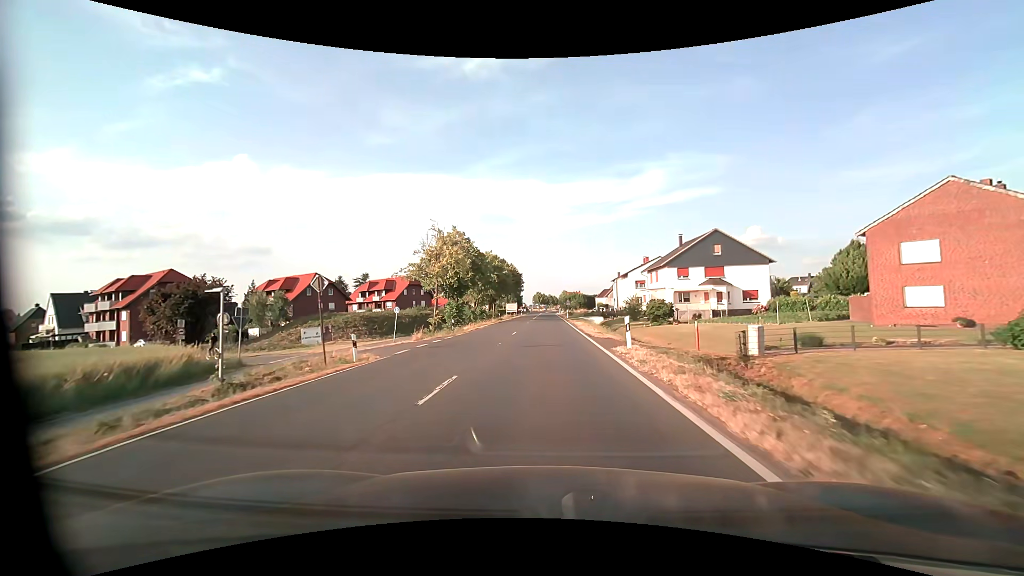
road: primary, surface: asphalt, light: Day
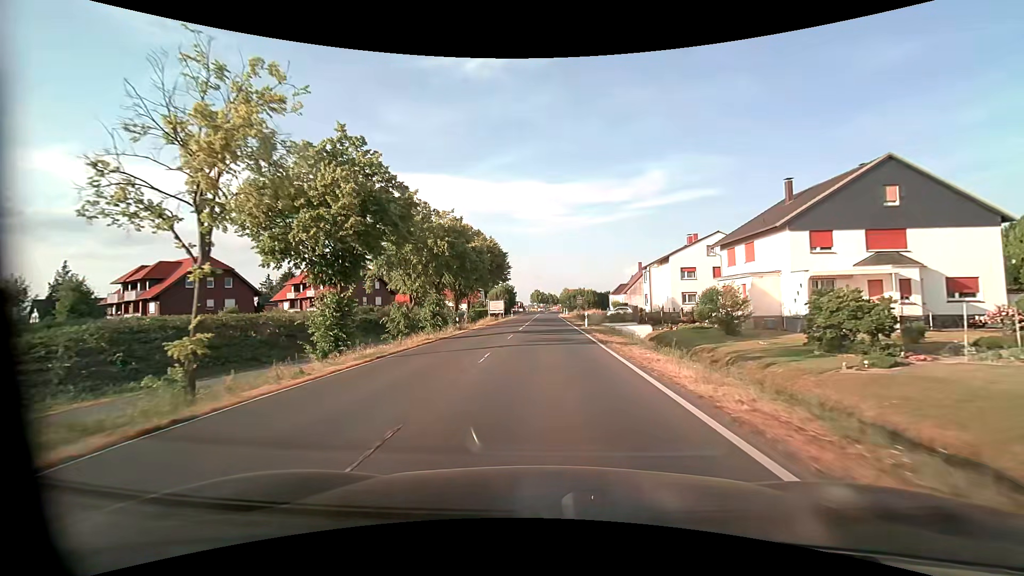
(0.0, +31.2) m; 0°
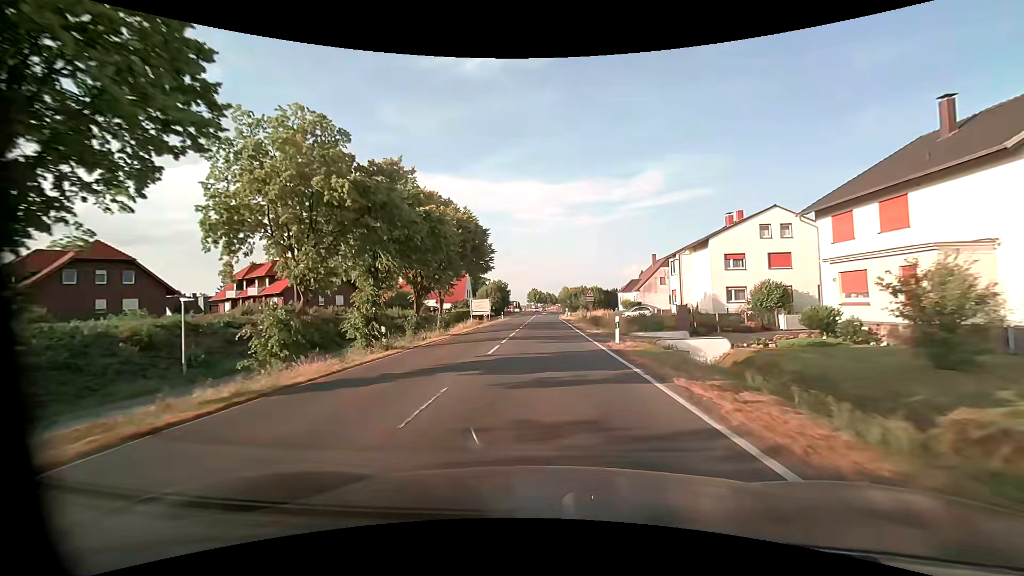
(0.0, +15.6) m; 0°
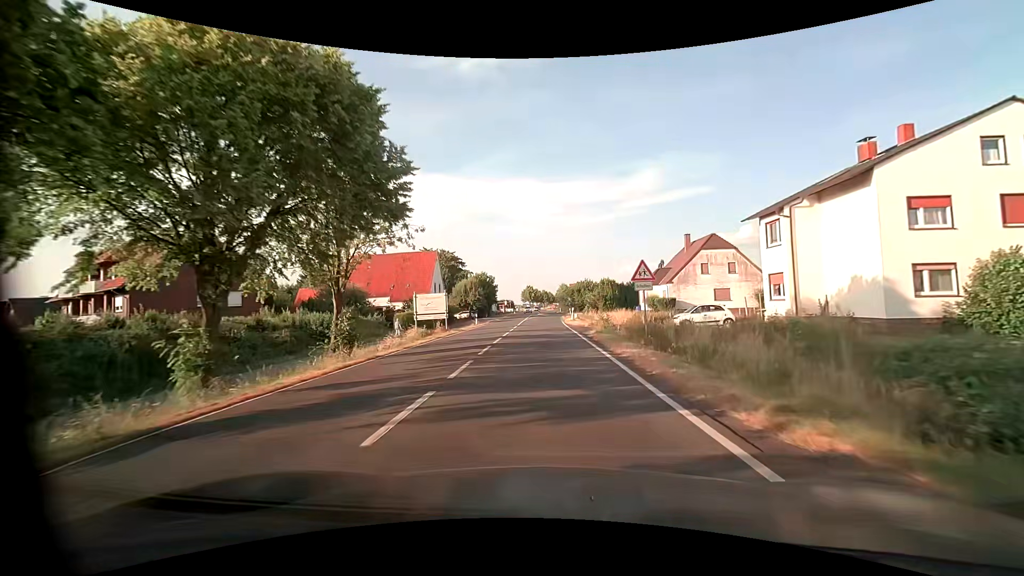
(+0.1, +23.4) m; 0°
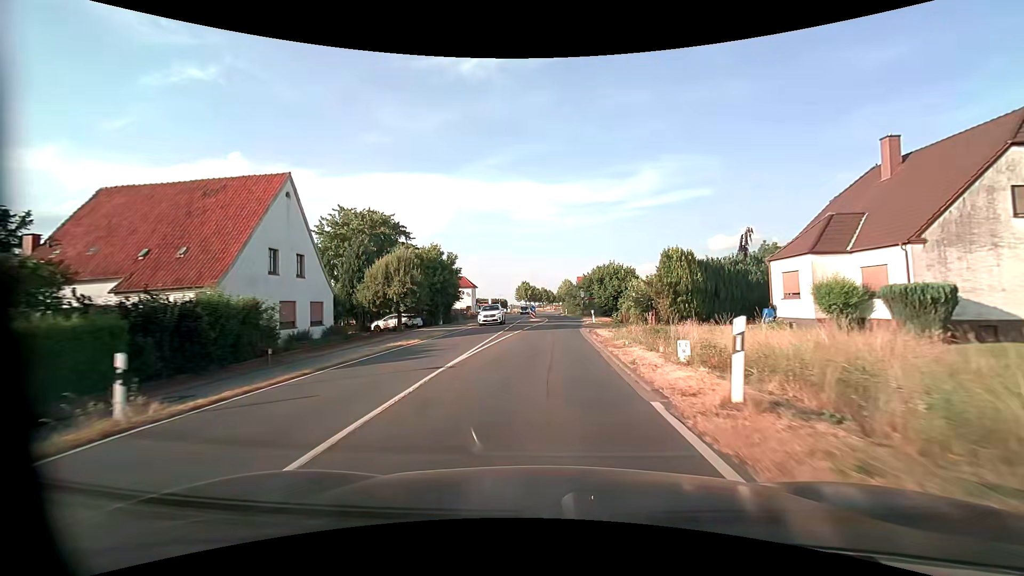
(0.0, +39.1) m; 0°
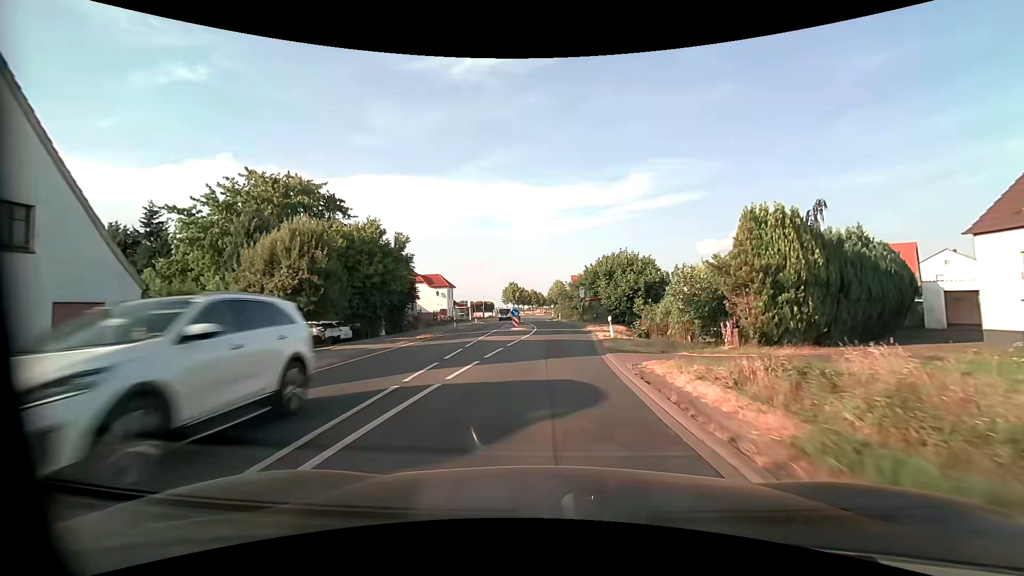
(+0.1, +15.7) m; +1°
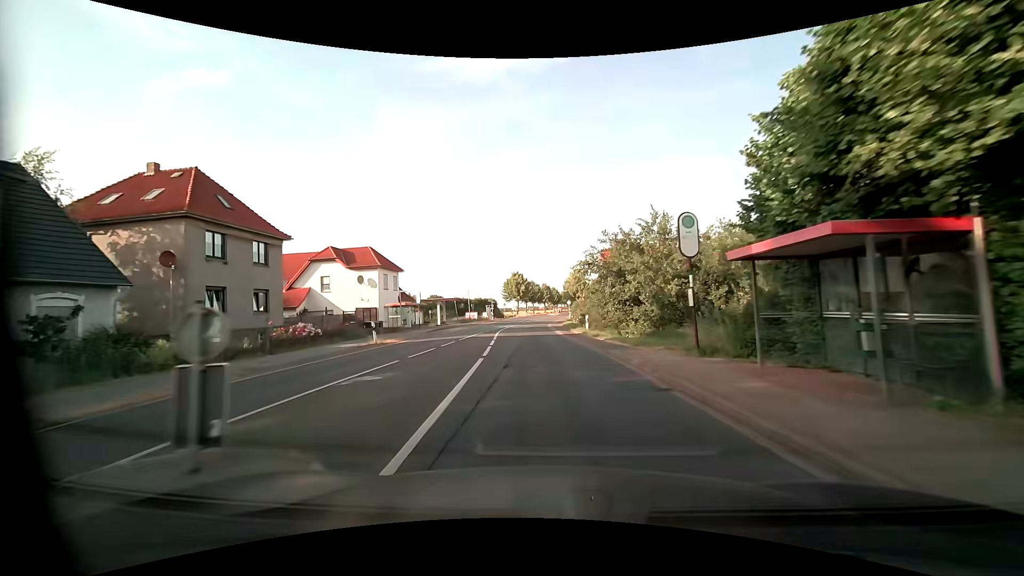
(+0.7, +39.2) m; -2°
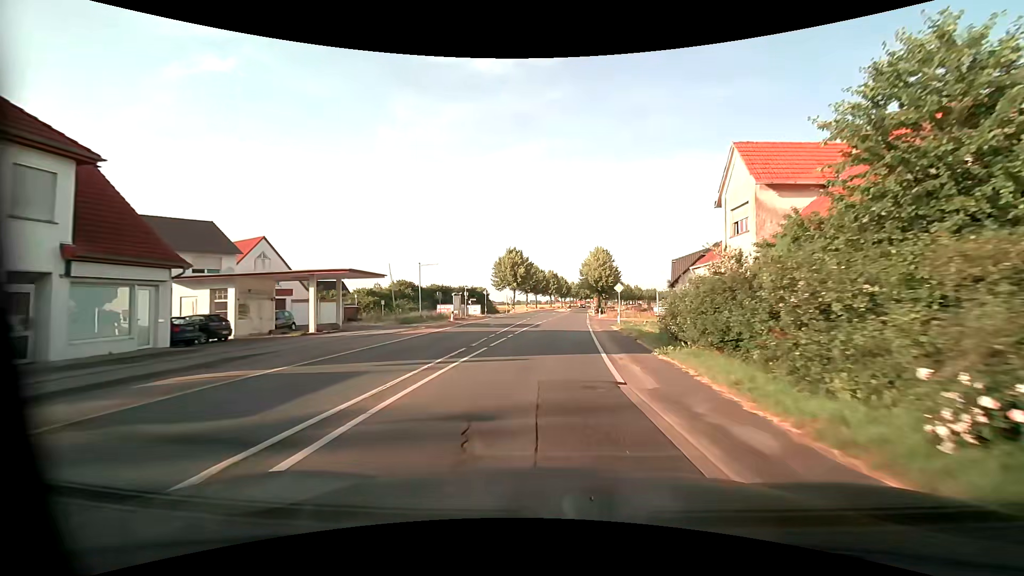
(-1.0, +39.0) m; 0°
(0, +10) (0, +20) (+1, +30) (+2, +40) (+2, +50) (+3, +60) (+4, +70) (+5, +80) (+6, +90) (+7, +100) m
